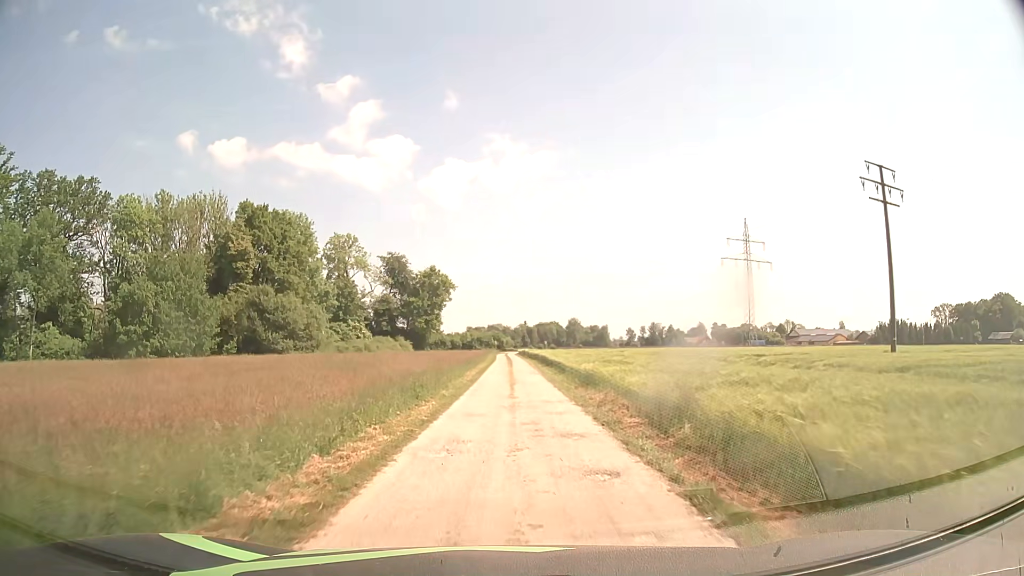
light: Day
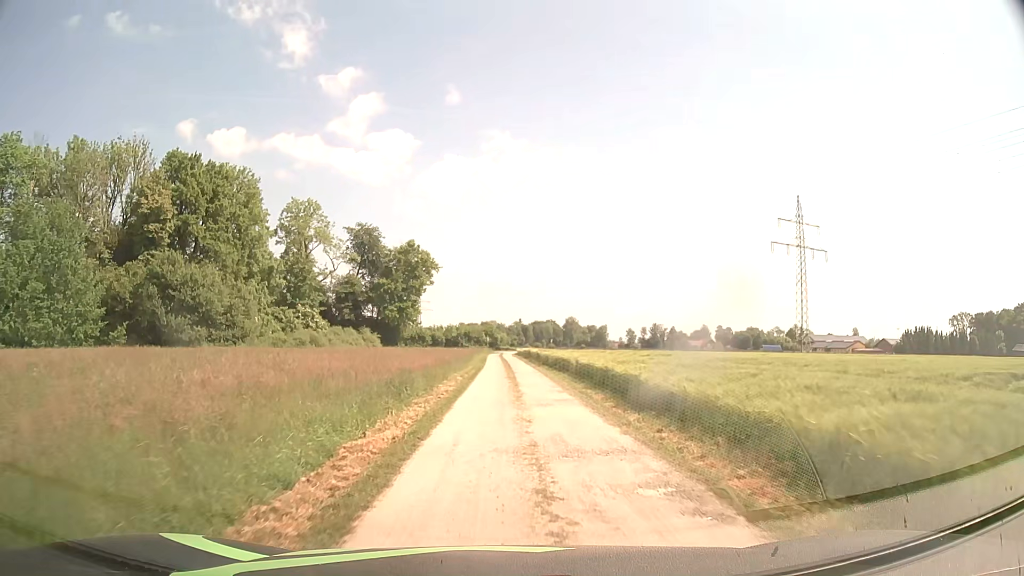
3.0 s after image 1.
(-0.7, +28.4) m; 0°
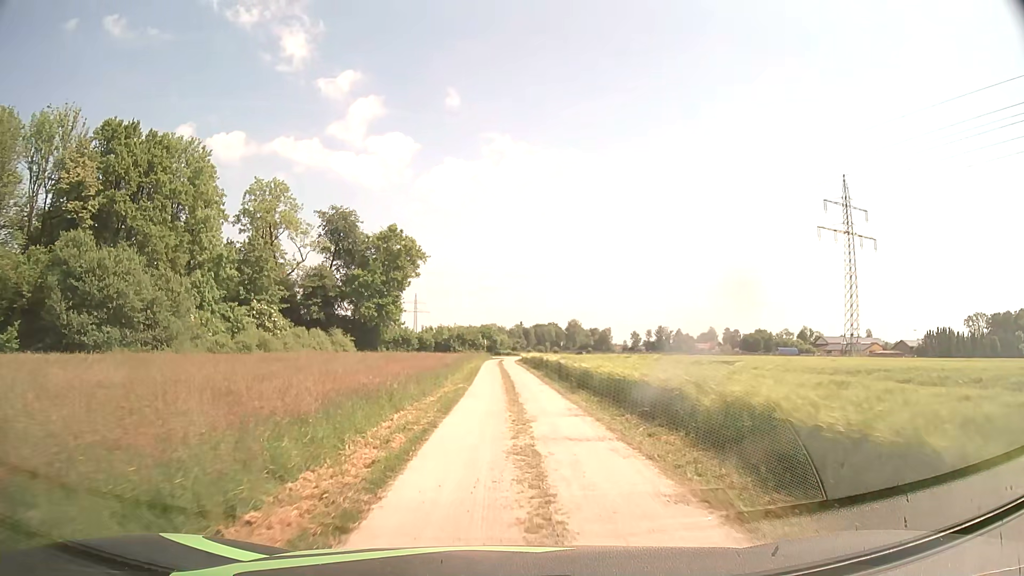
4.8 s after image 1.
(-0.3, +17.8) m; -1°
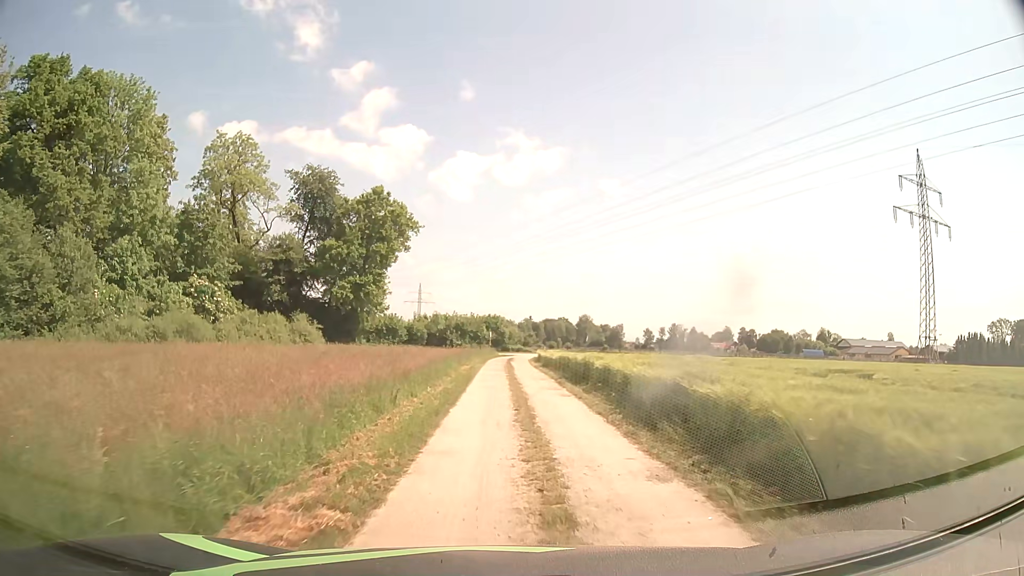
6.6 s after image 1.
(-0.1, +18.2) m; 0°
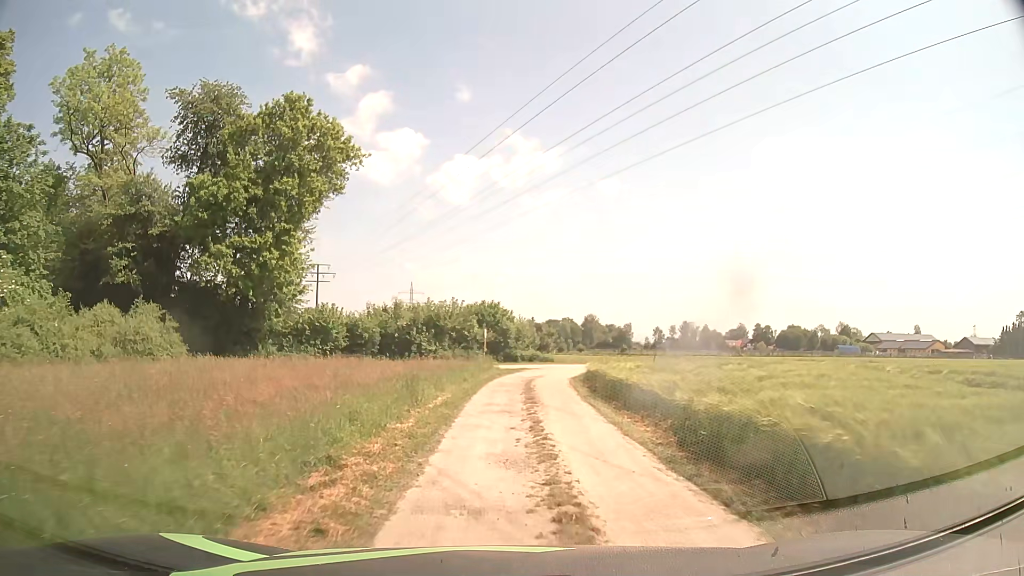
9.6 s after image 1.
(-0.4, +29.8) m; 0°
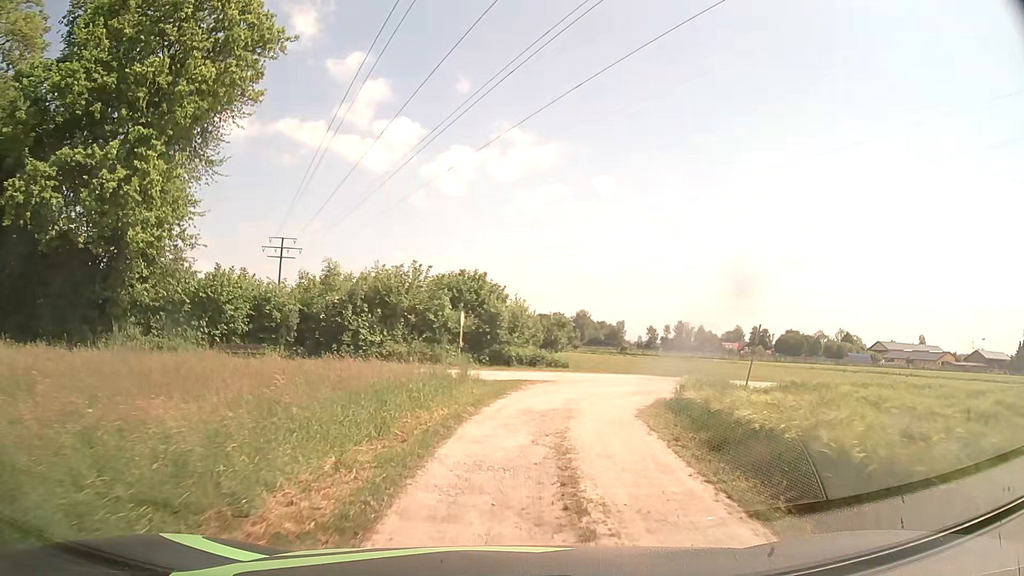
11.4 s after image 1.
(-0.1, +16.2) m; +1°
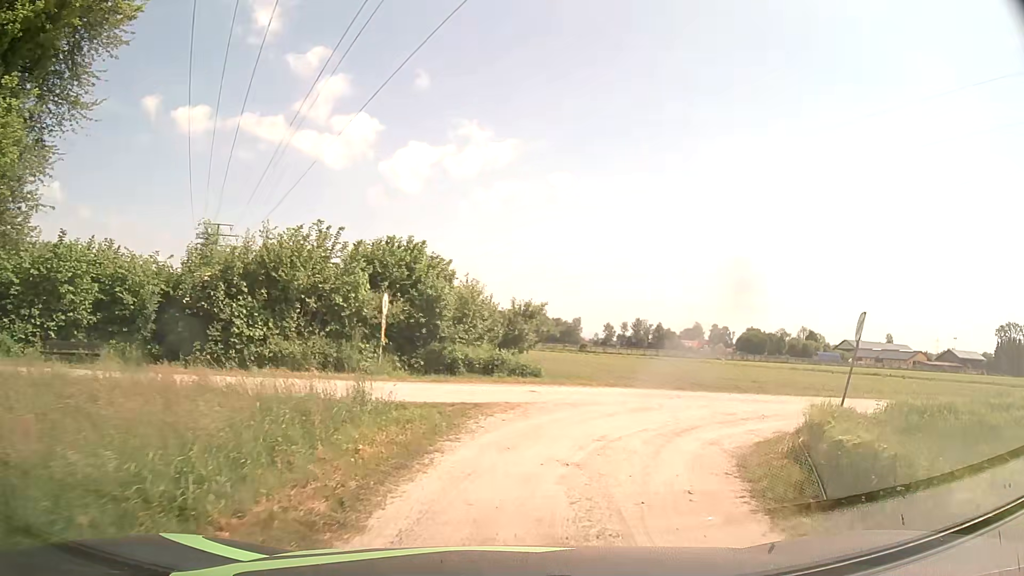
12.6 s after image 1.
(+0.2, +9.0) m; +4°
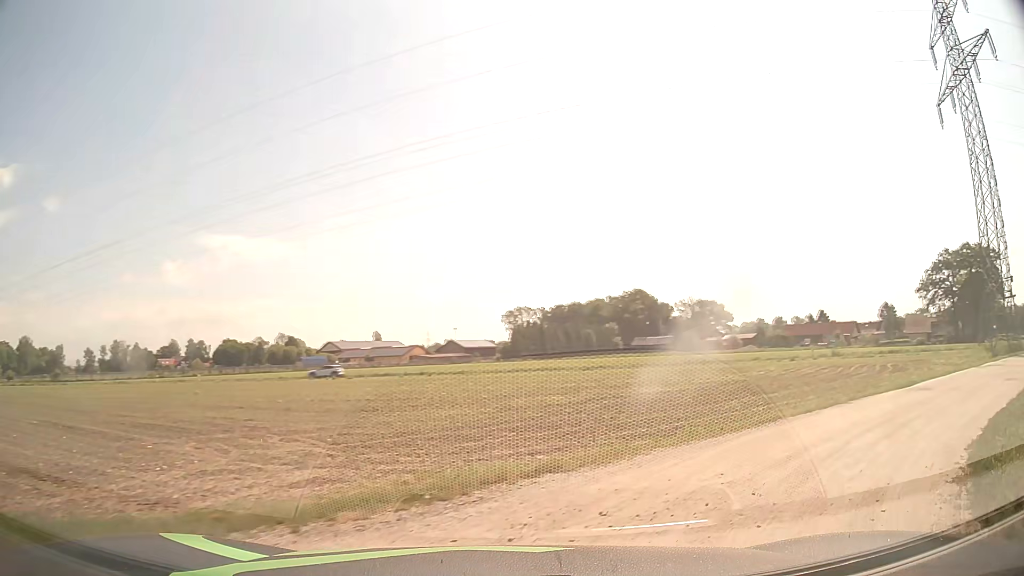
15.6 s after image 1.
(+3.8, +14.6) m; +45°
